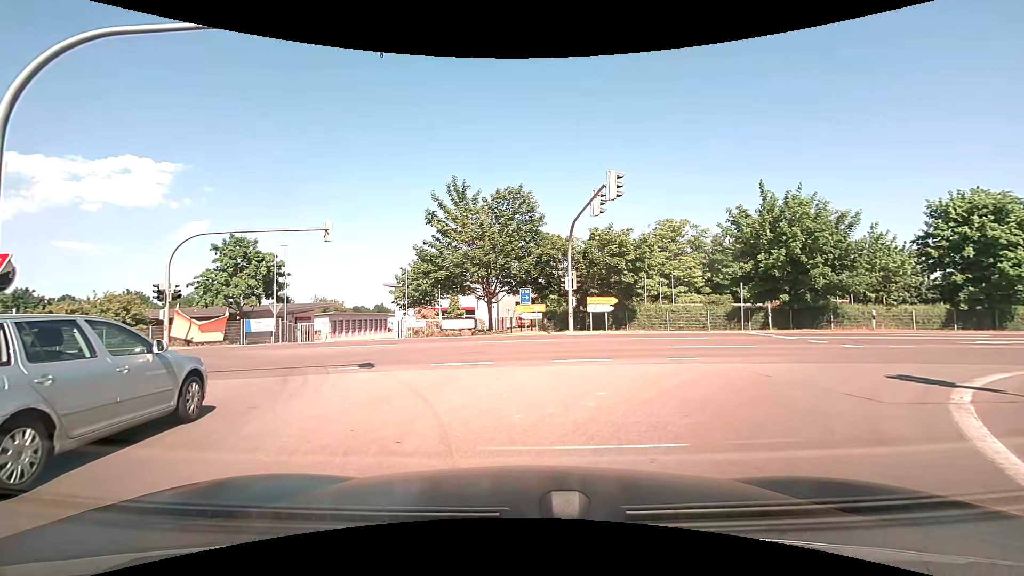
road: motorway_link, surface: asphalt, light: Day
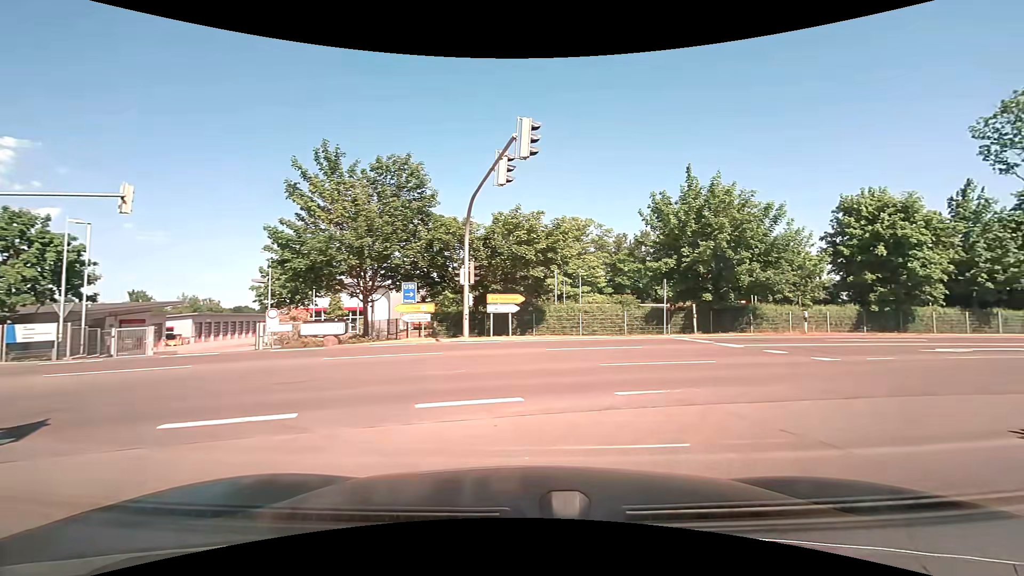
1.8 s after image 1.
(+0.4, +6.1) m; +11°
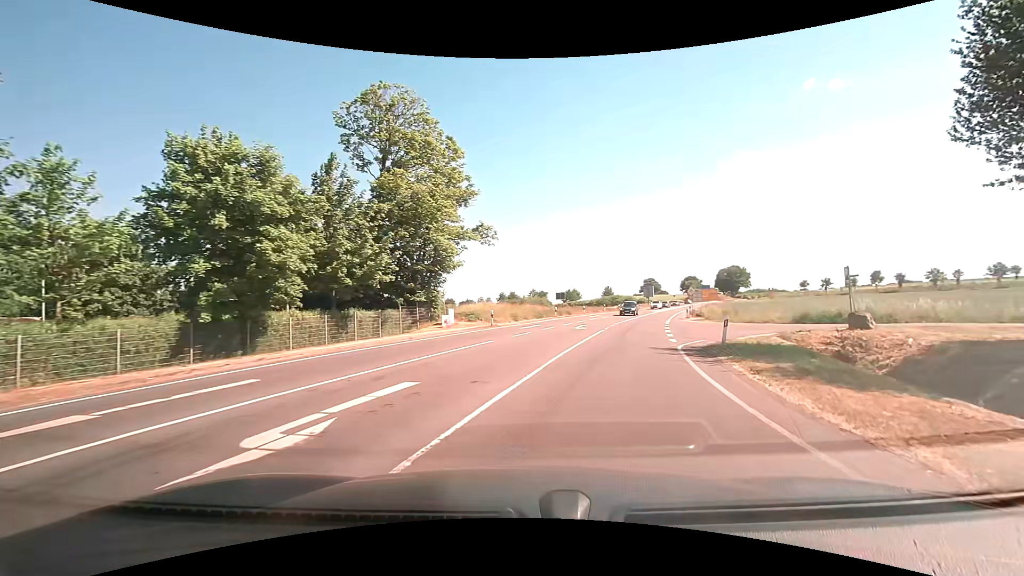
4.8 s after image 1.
(+8.5, +13.4) m; +62°
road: secondary
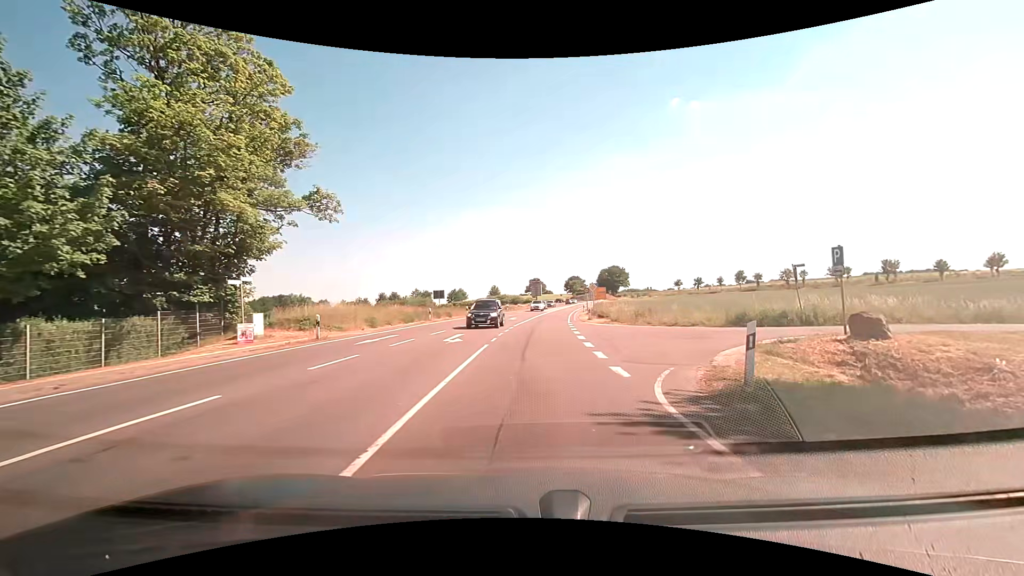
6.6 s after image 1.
(+1.2, +10.4) m; +13°
